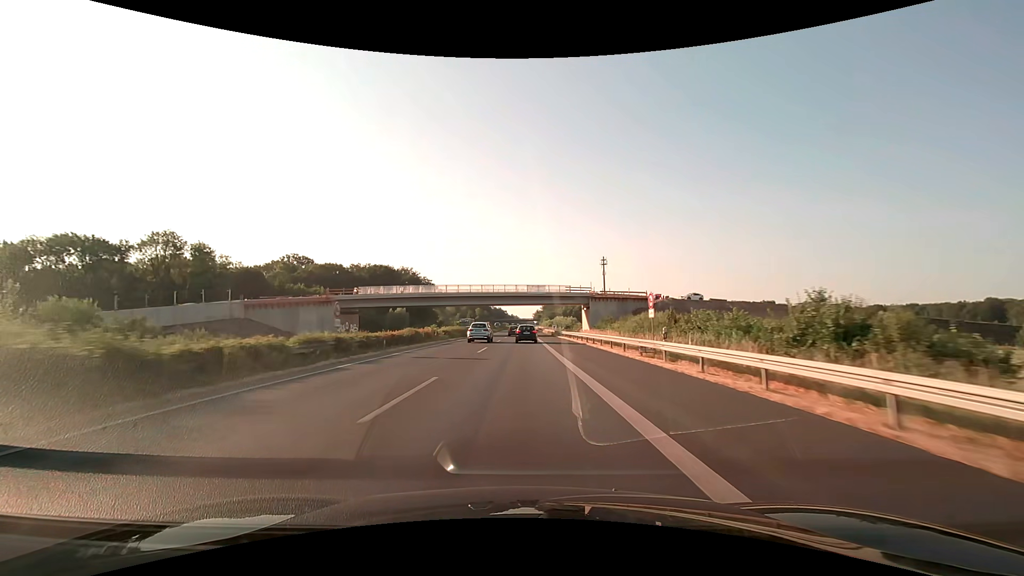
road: motorway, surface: asphalt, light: Day
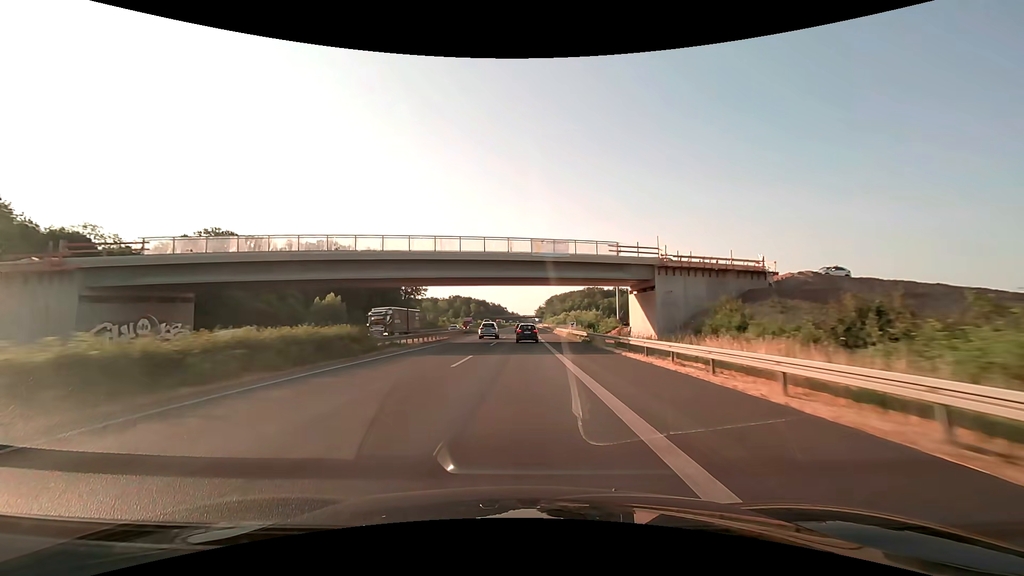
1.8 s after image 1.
(+0.1, +45.2) m; 0°
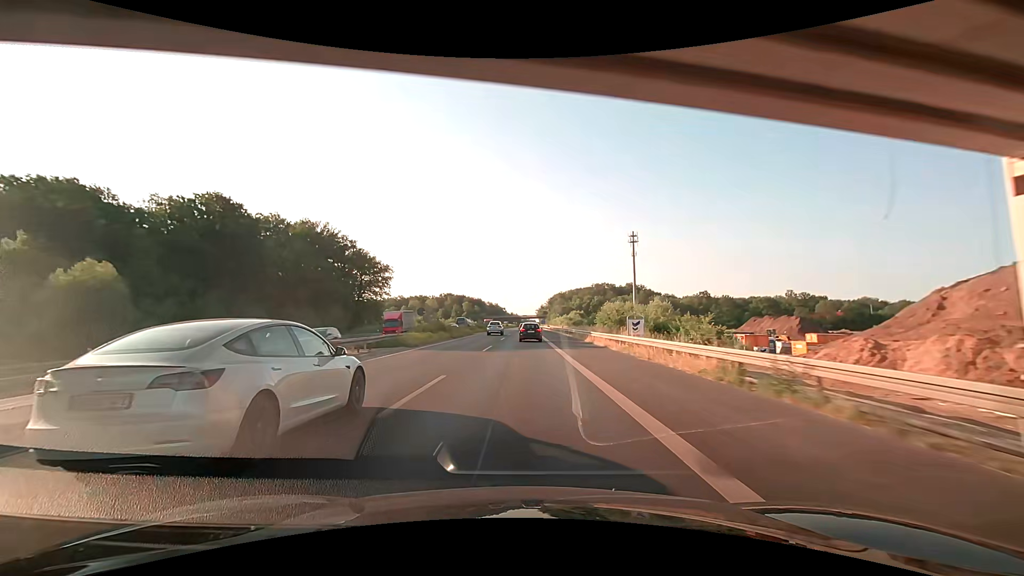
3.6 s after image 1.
(-0.1, +45.1) m; 0°
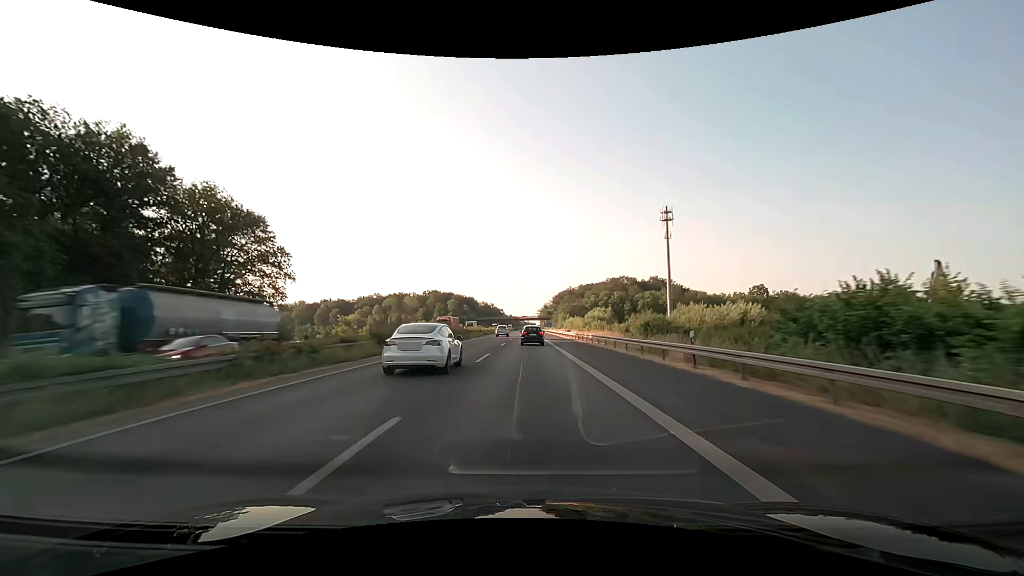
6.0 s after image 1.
(+0.1, +60.3) m; 0°
(0, +10) (0, +20) (0, +30) (0, +40) (0, +50) (-1, +60) (-1, +70) (-1, +80) (-1, +90) (-2, +100) m
